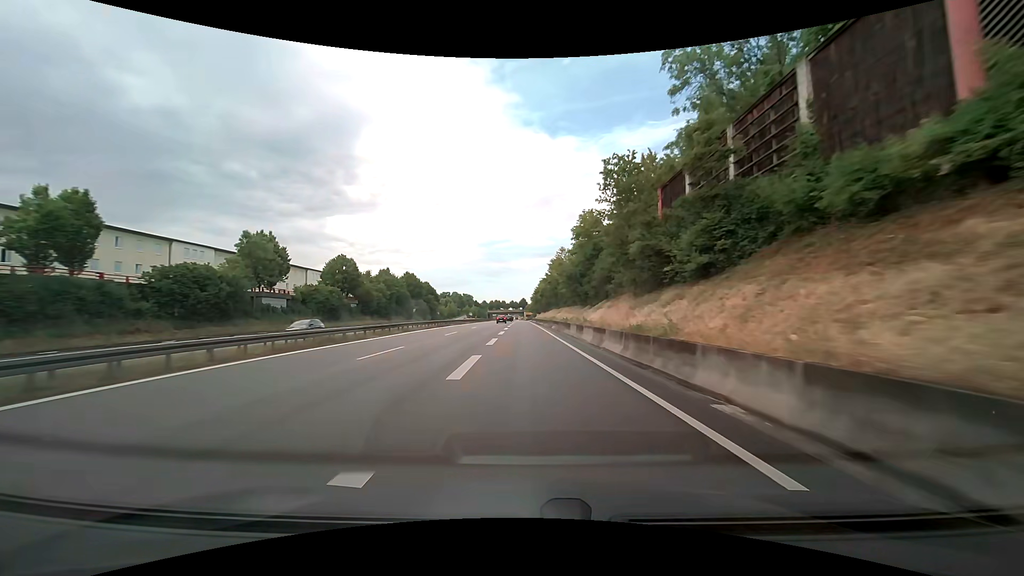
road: trunk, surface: asphalt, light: Day
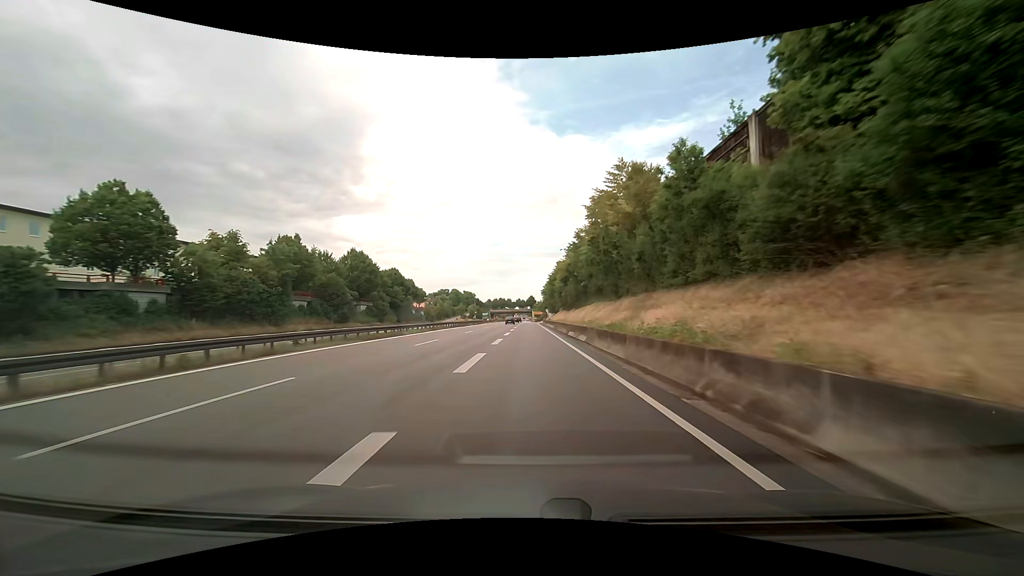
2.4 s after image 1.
(-0.6, +46.2) m; -1°
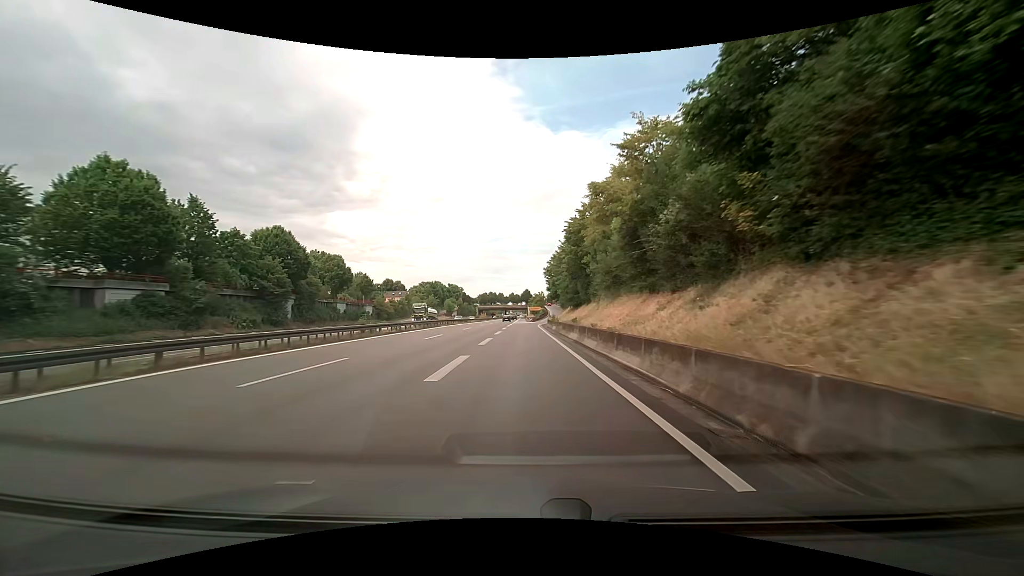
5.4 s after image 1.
(+0.1, +49.2) m; 0°
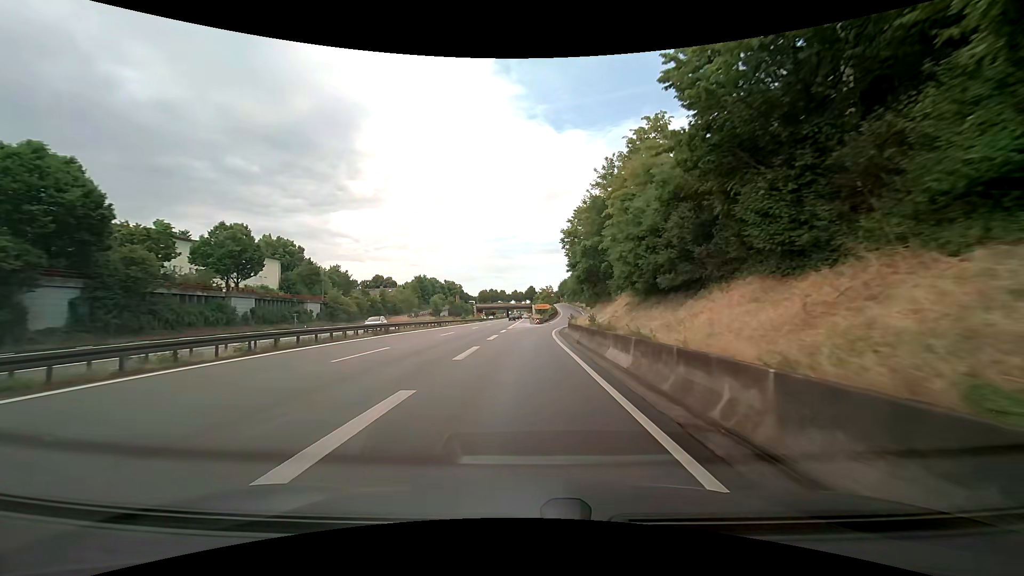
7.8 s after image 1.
(0.0, +30.9) m; 0°
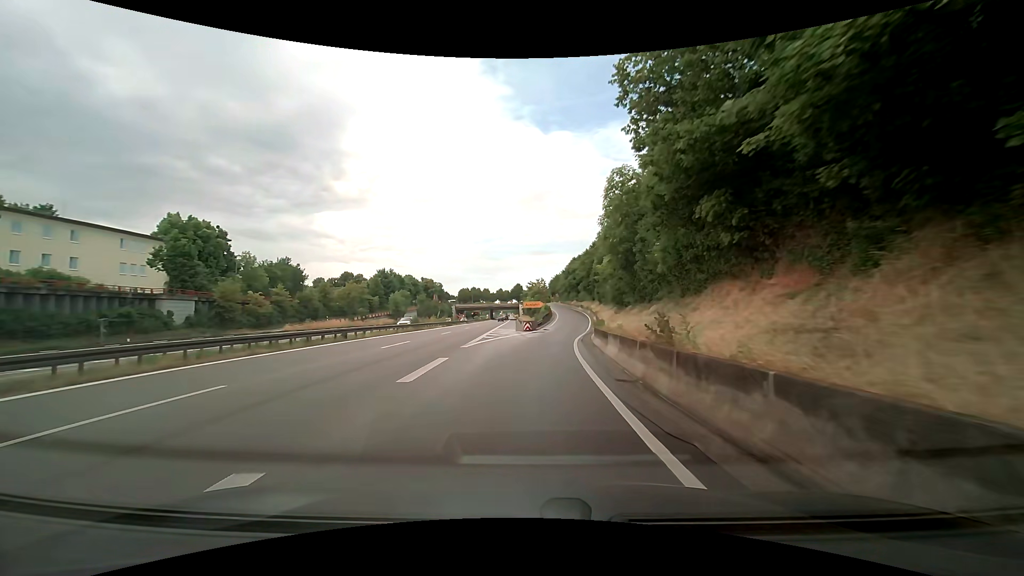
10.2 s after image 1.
(+0.1, +28.5) m; +1°
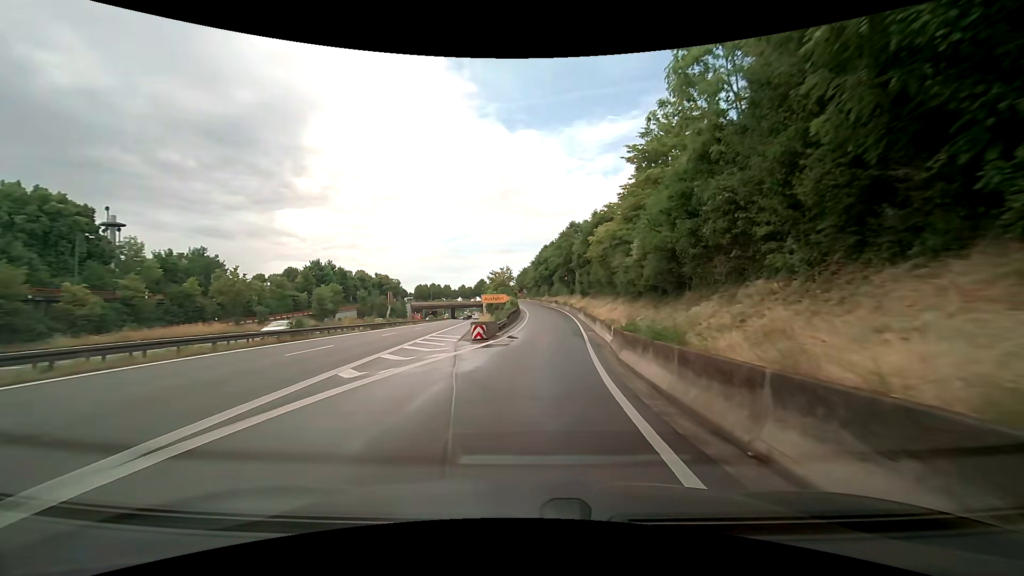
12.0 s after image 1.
(+0.7, +21.4) m; +4°
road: trunk_link
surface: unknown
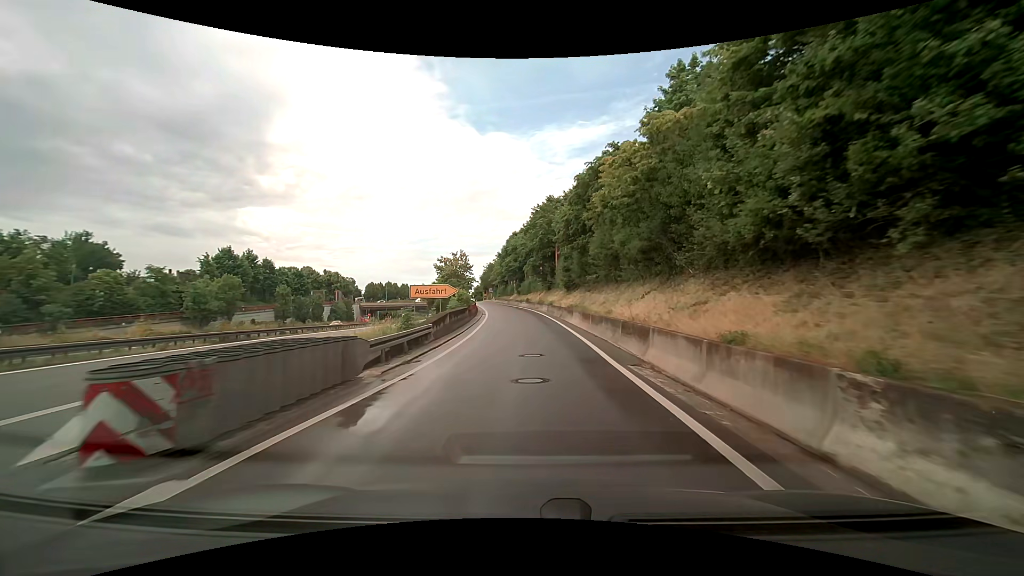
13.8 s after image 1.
(+0.6, +21.6) m; +3°
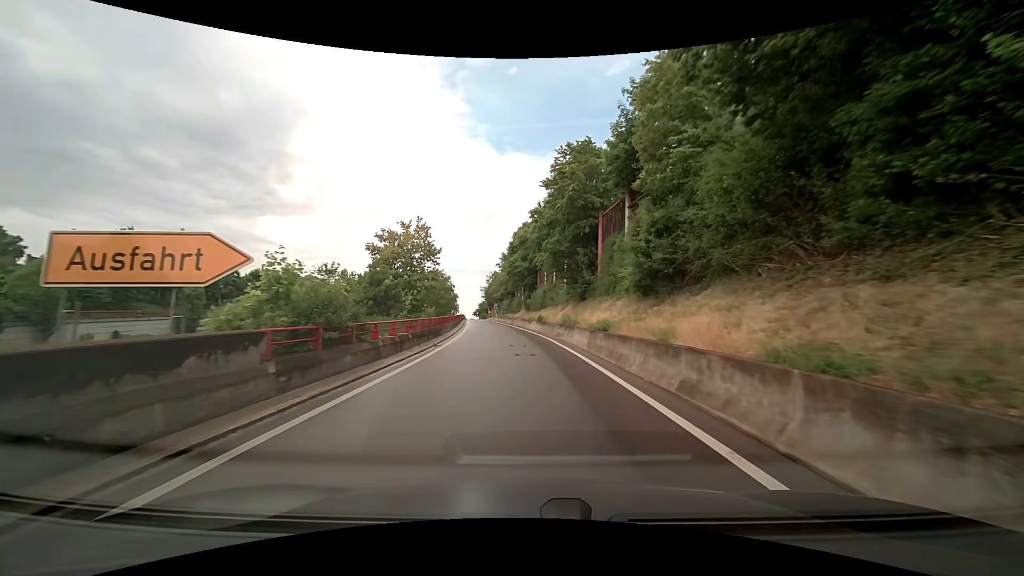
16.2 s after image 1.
(+0.1, +27.8) m; -1°
(0, +10) (0, +20) (-1, +30) (-2, +40) (-3, +50) (-4, +60) (-5, +70) (-6, +80) (-7, +90) (-9, +100) m
